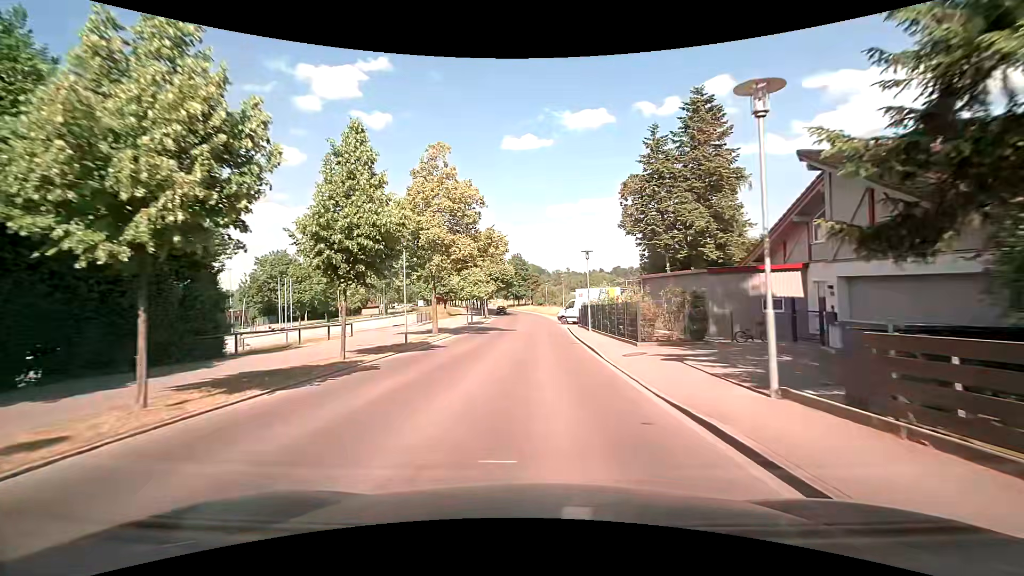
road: tertiary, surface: asphalt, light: Day
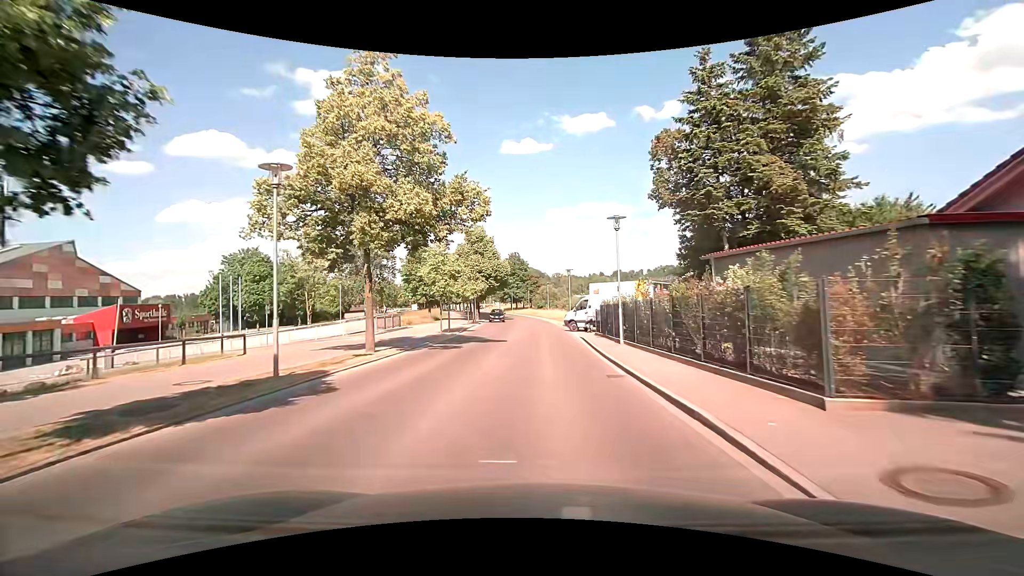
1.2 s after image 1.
(+0.1, +11.4) m; +1°
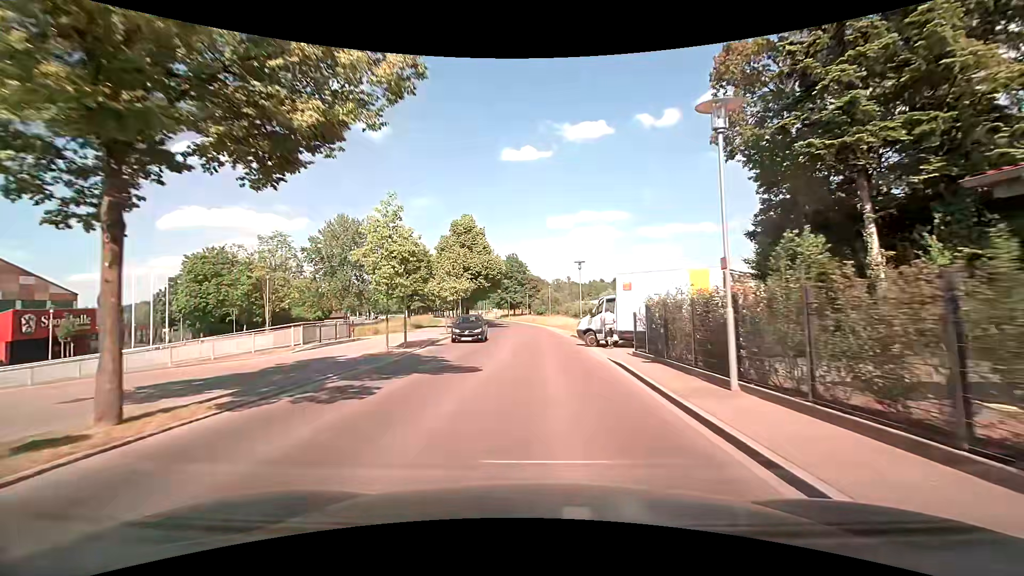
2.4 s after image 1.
(-0.1, +10.9) m; 0°
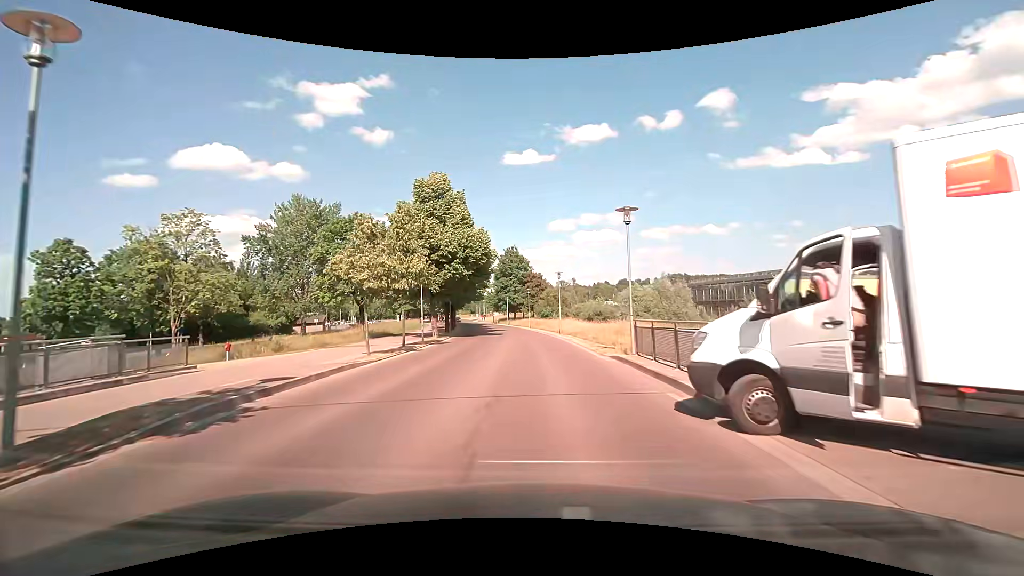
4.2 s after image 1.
(0.0, +16.7) m; 0°
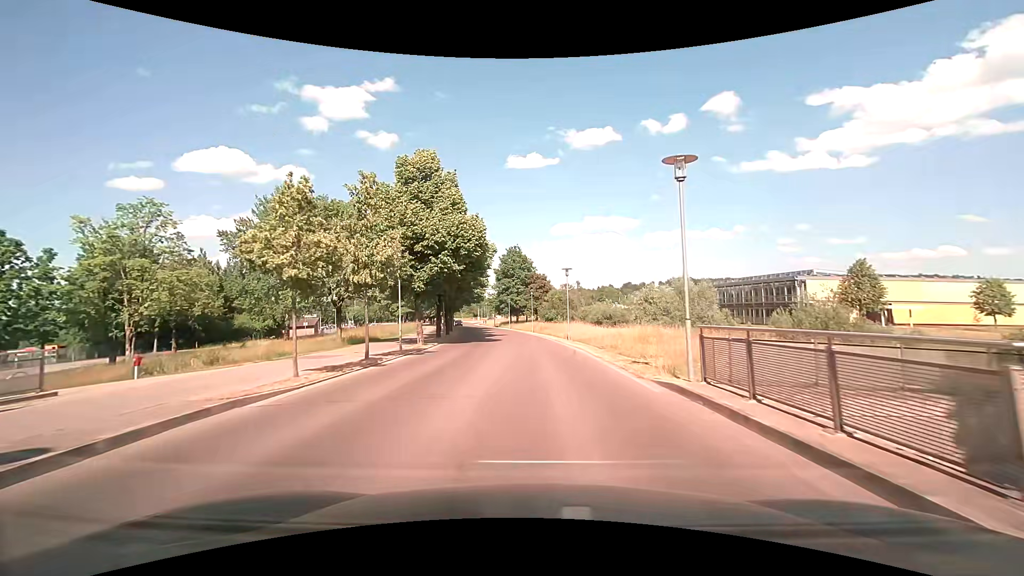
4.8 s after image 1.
(-0.1, +5.6) m; -1°
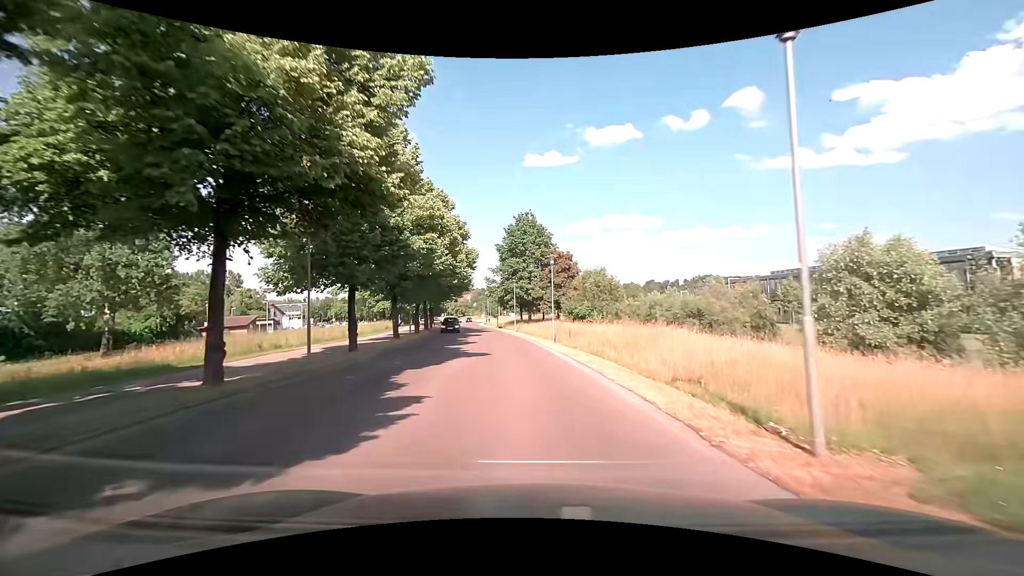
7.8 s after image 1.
(-0.3, +29.3) m; -2°
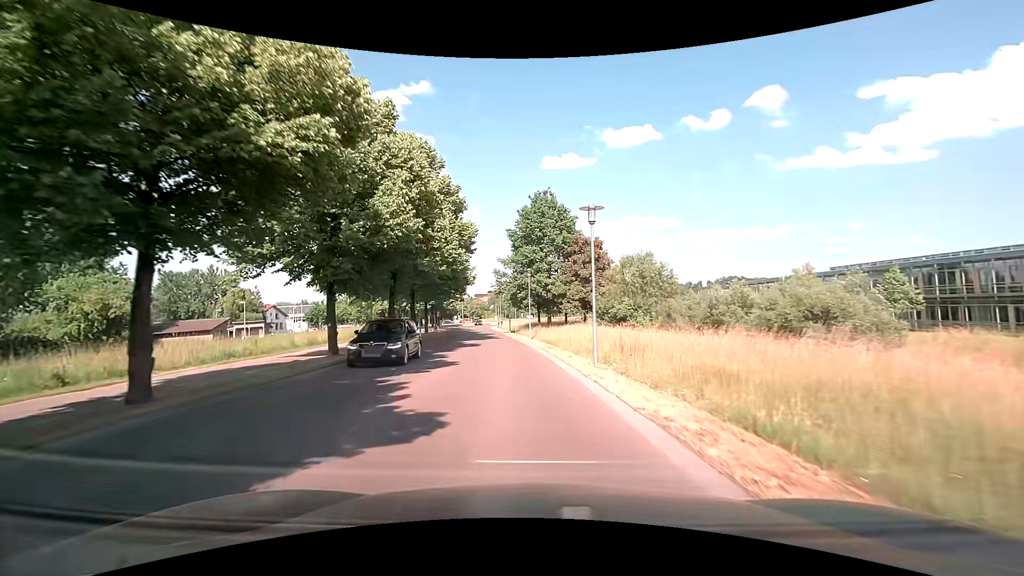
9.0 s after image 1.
(-0.2, +12.5) m; -2°
